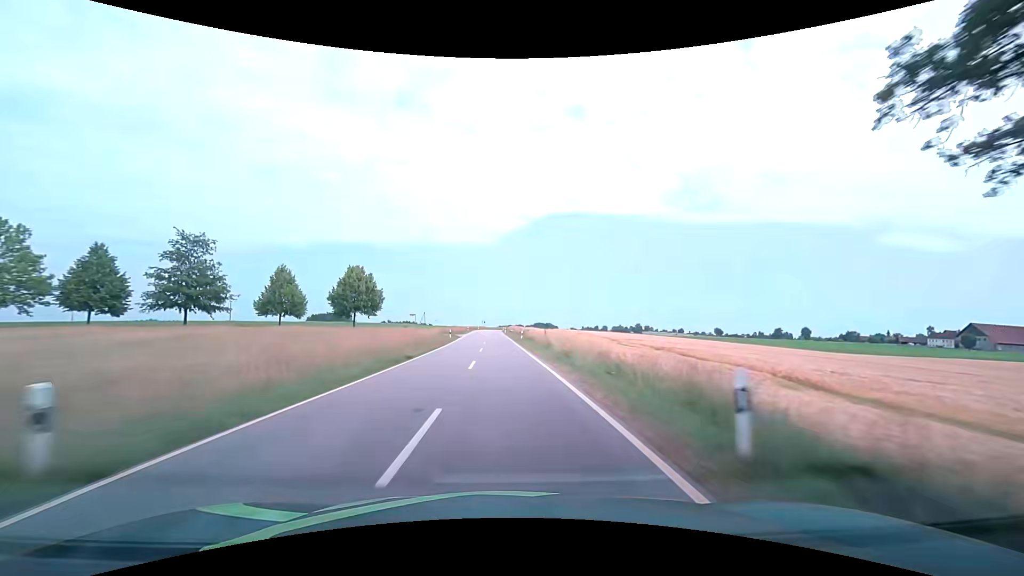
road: tertiary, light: Day
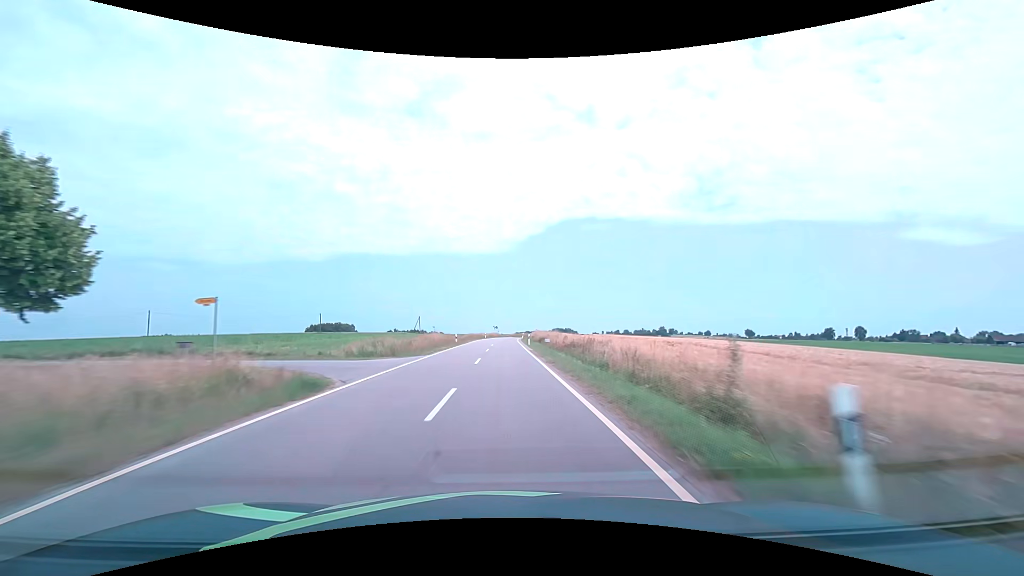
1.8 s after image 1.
(-0.7, +45.9) m; -2°
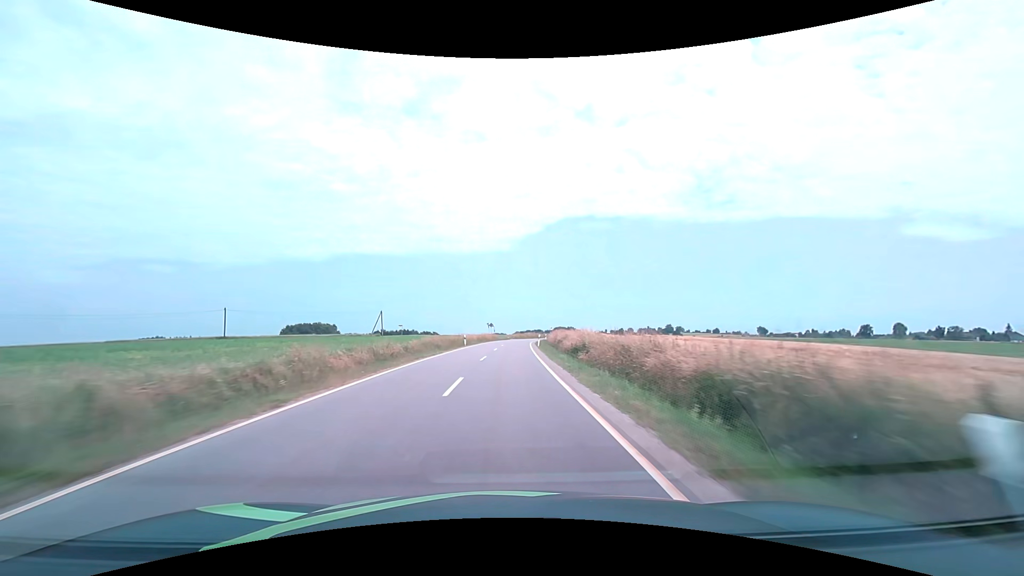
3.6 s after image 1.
(-0.1, +45.9) m; 0°
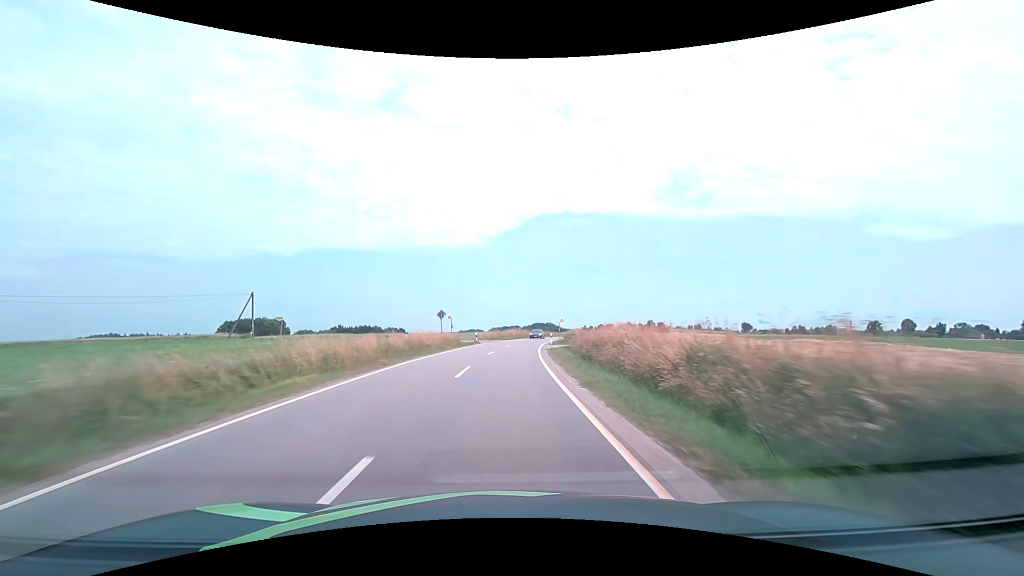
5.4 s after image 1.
(+0.8, +45.2) m; +2°
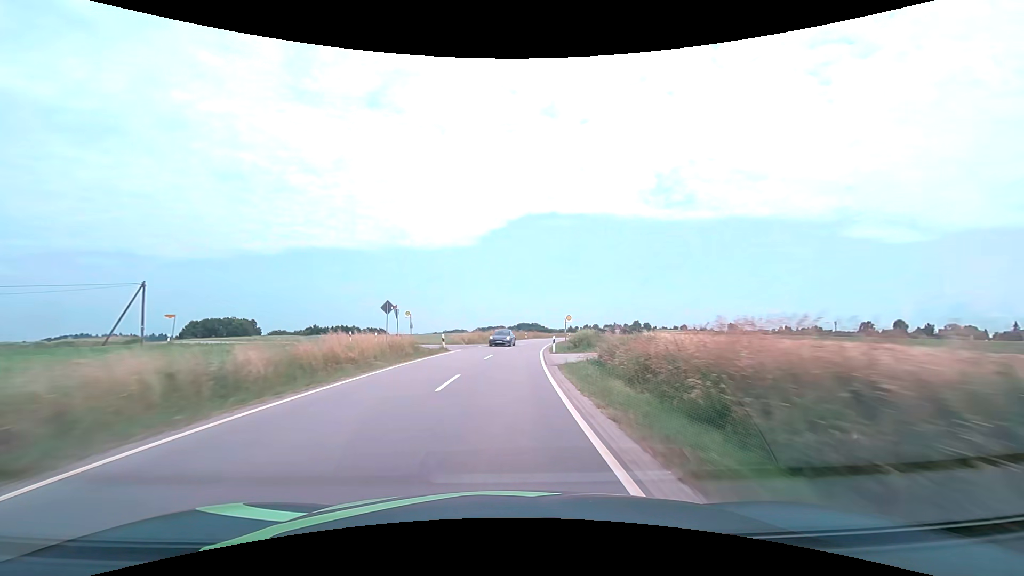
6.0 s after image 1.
(+0.2, +14.8) m; +2°
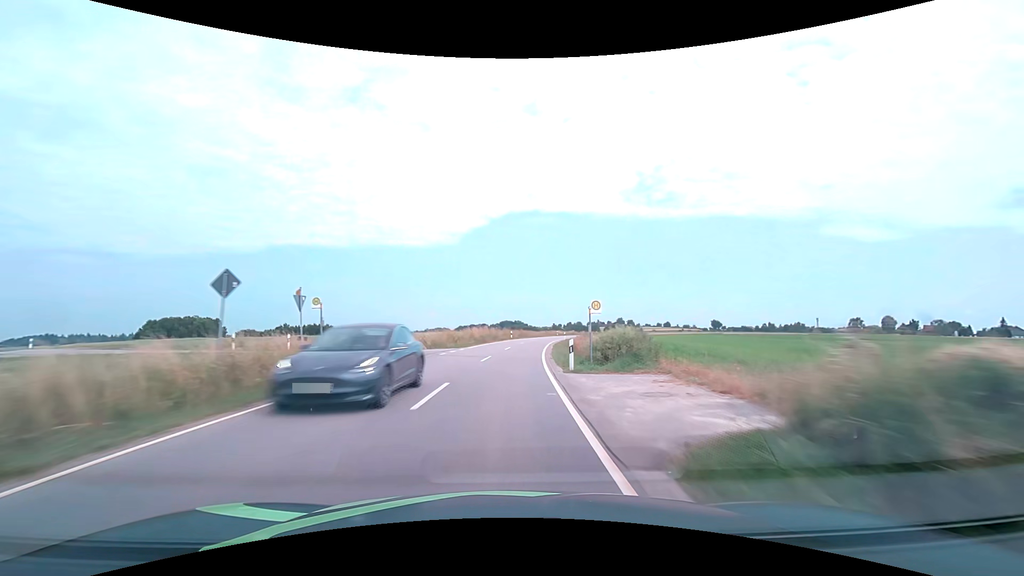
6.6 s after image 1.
(+0.2, +14.6) m; +2°
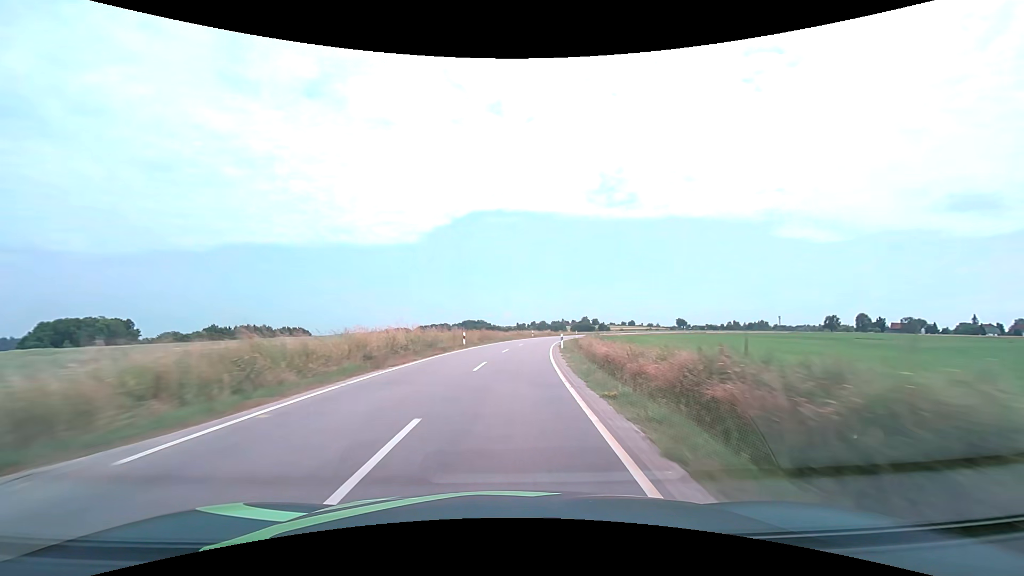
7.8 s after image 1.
(+0.9, +29.0) m; +4°
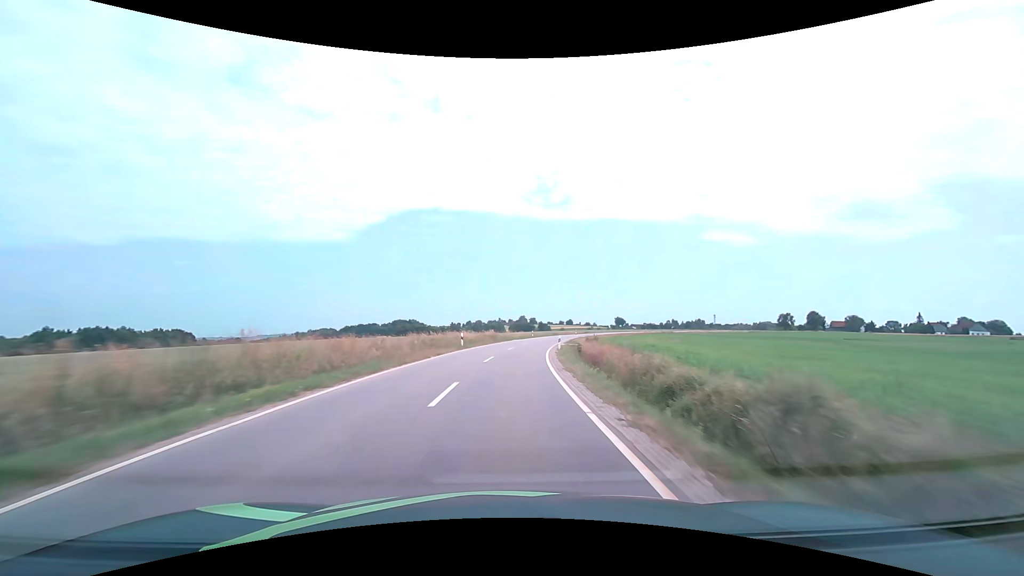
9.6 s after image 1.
(+2.7, +43.0) m; +7°
(0, +10) (+1, +20) (+1, +30) (+2, +40) (+4, +50) (+5, +60) (+7, +70) (+9, +79) (+12, +89) (+14, +99) m
